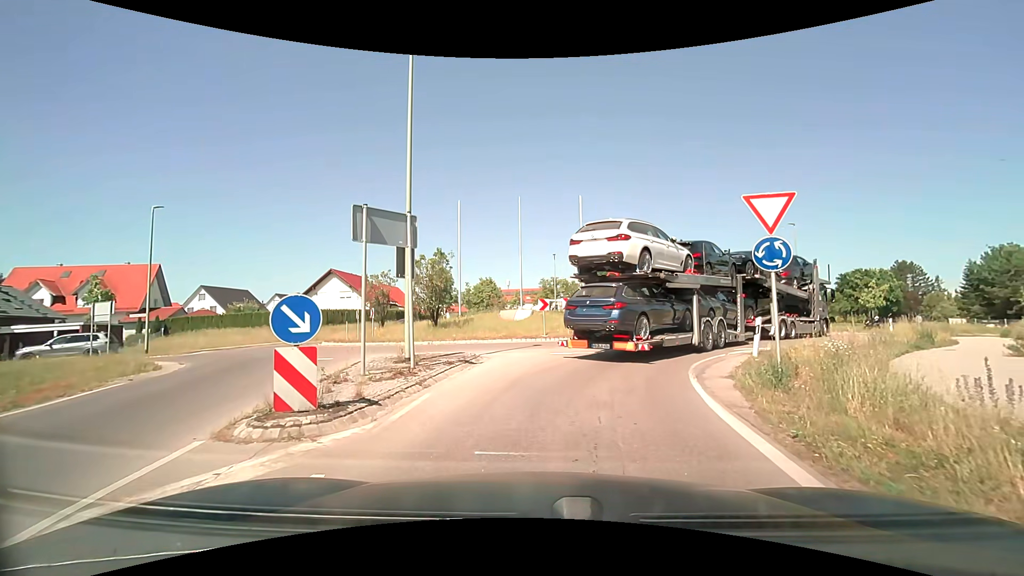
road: motorway_link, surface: asphalt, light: Day
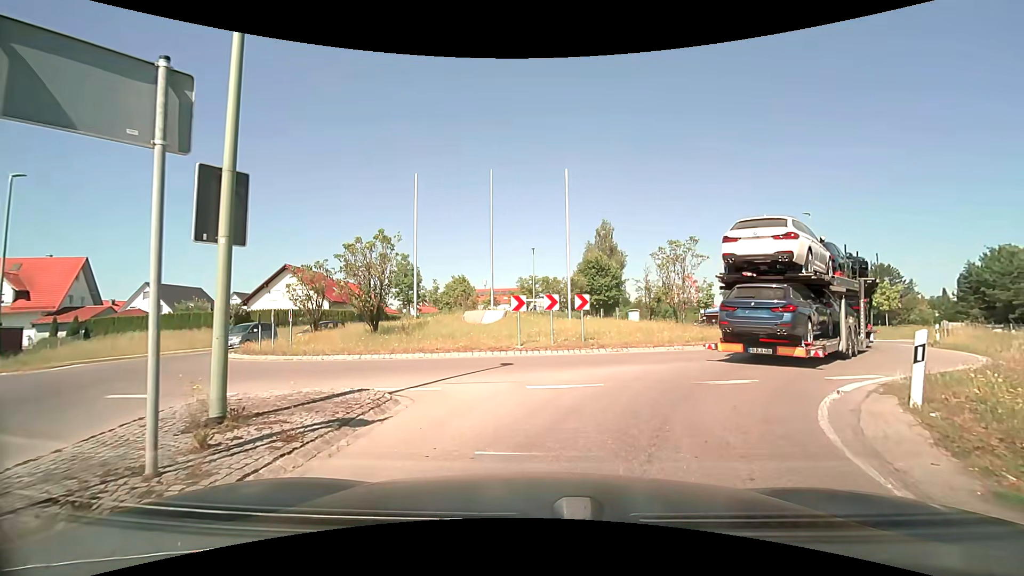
(+0.1, +6.3) m; +2°
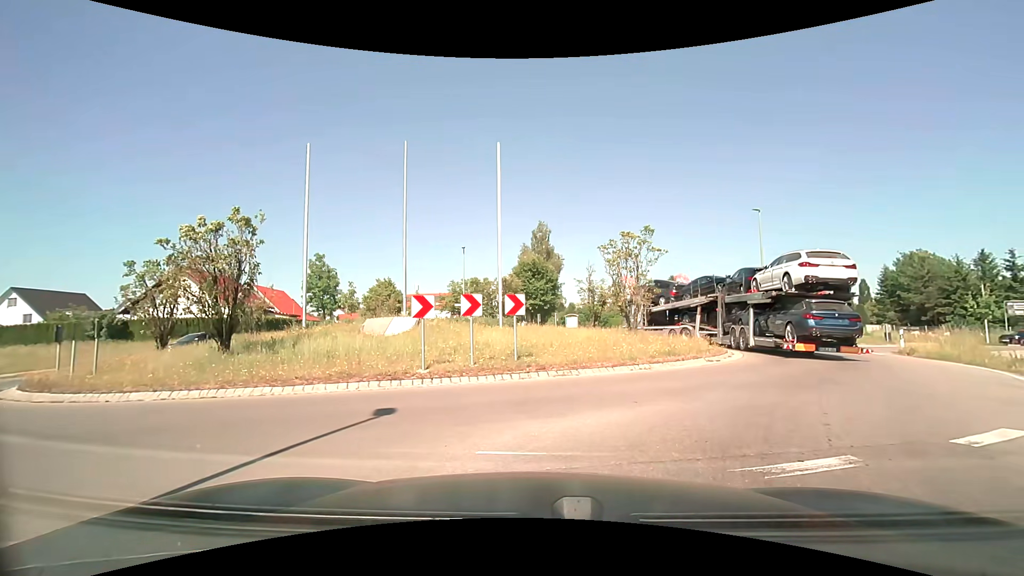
(+0.4, +5.0) m; +7°
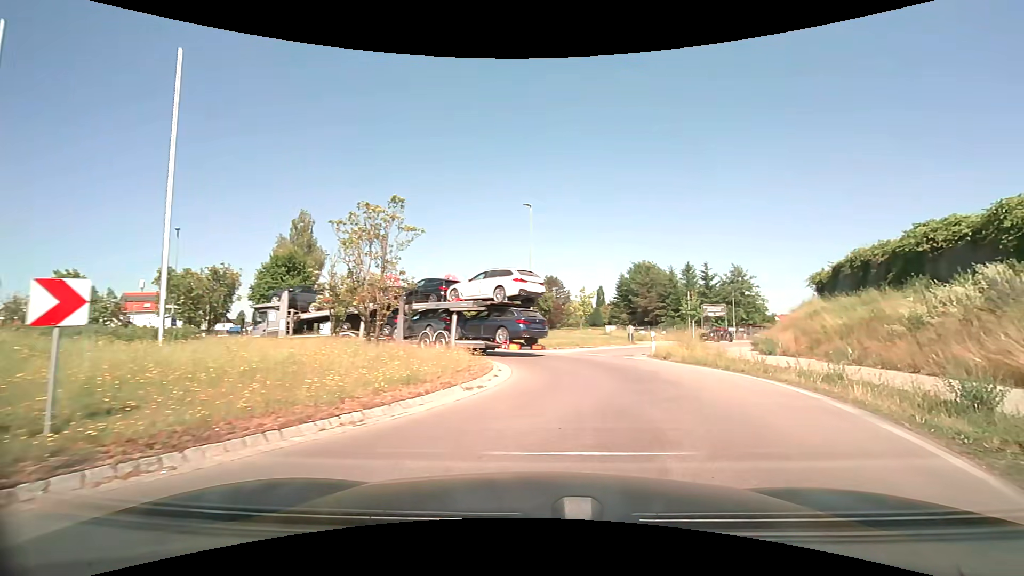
(+1.3, +6.0) m; +25°
(+2, +10) (+2, +20) (-3, +28) (-12, +32) (-22, +30) (-29, +23) (-31, +13) (-27, +5) (-18, -1) (-10, -7) m
